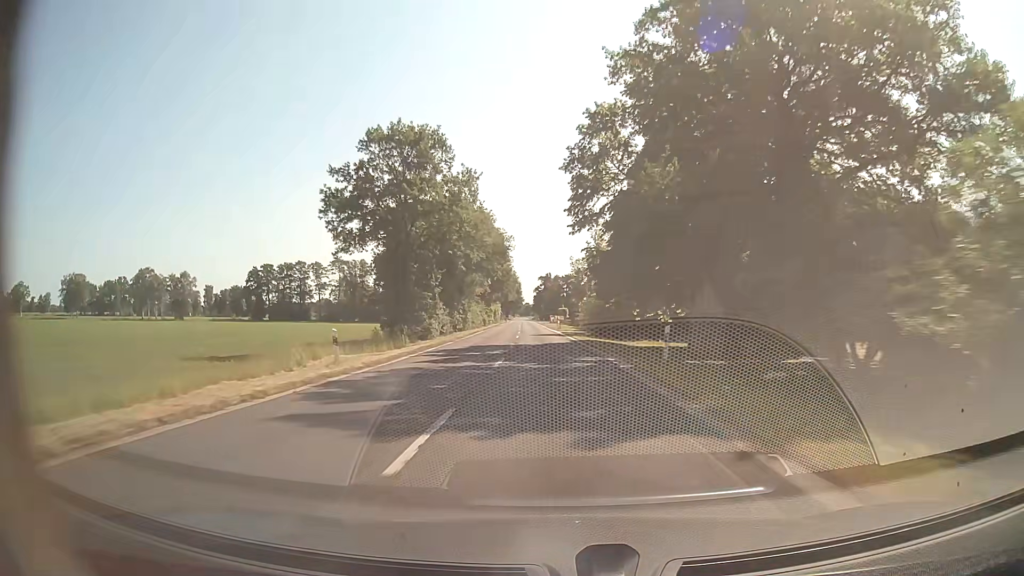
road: secondary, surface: asphalt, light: Day
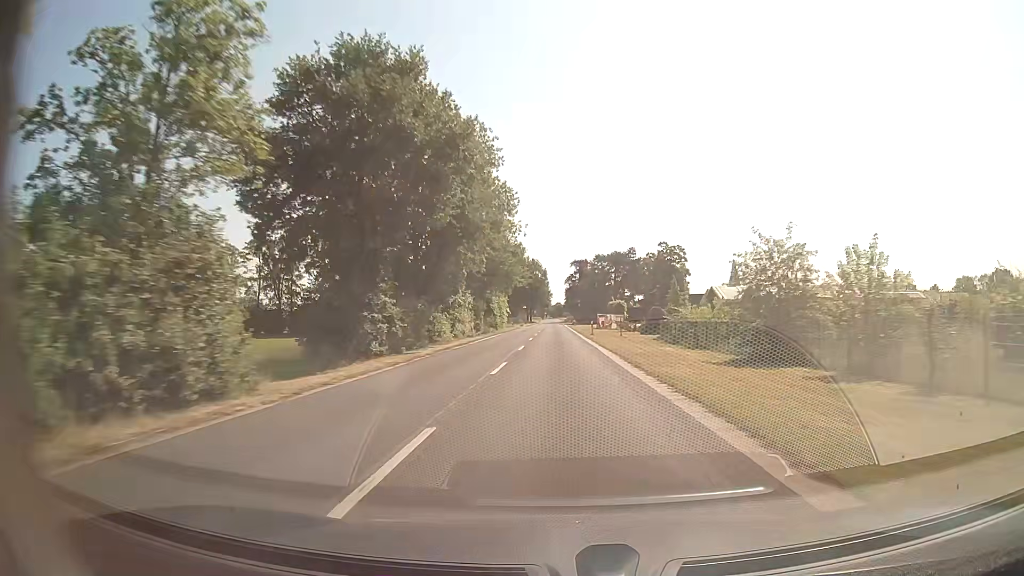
(-2.7, +74.1) m; -3°
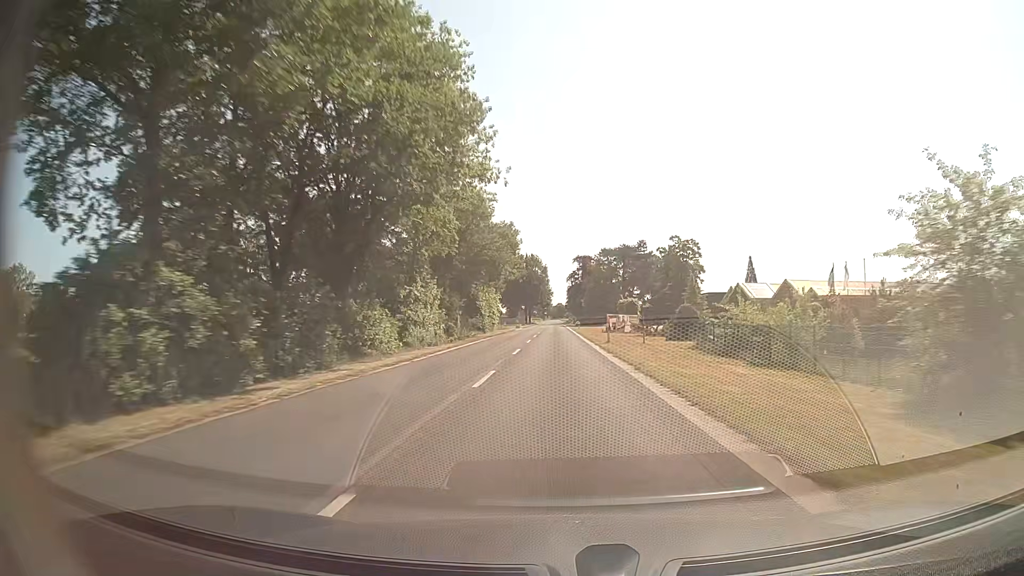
(0.0, +15.1) m; 0°
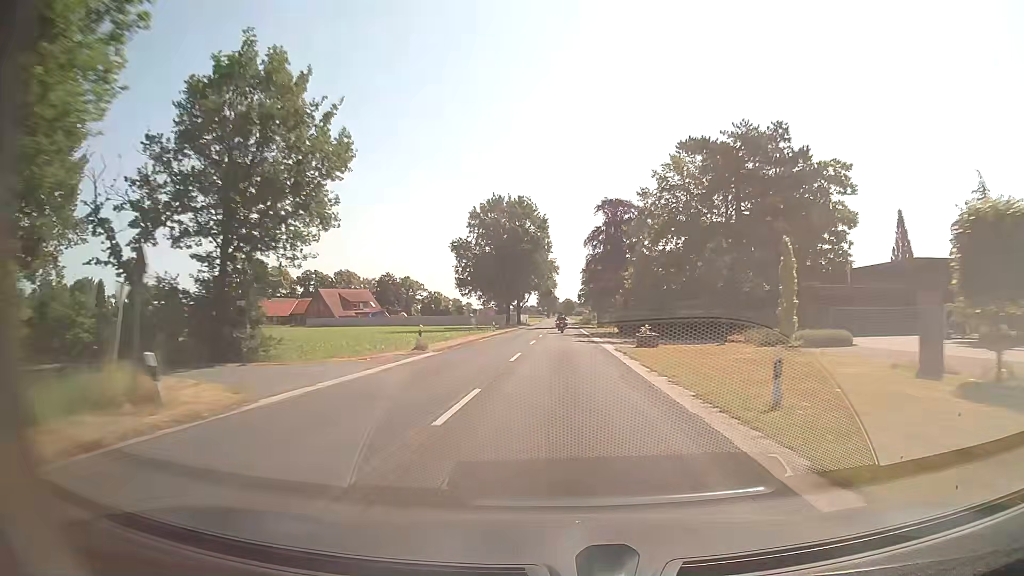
(-0.5, +77.1) m; -1°
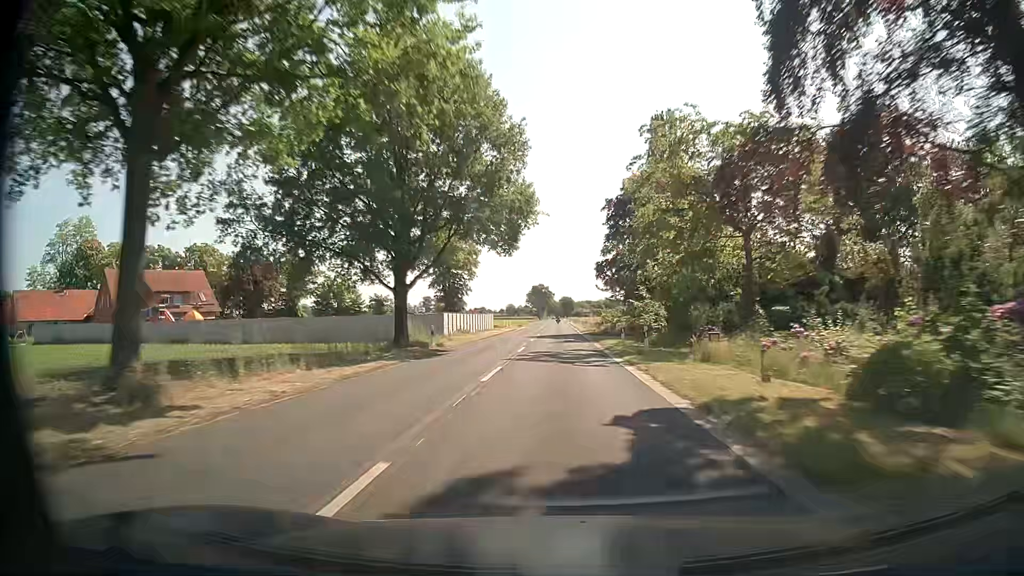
(+0.6, +78.5) m; 0°
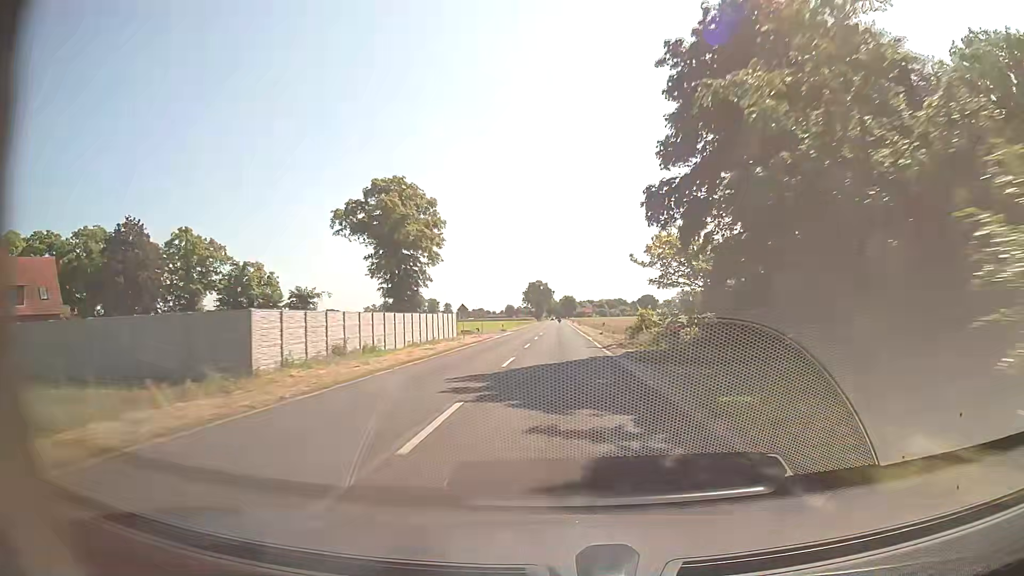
(0.0, +31.6) m; 0°
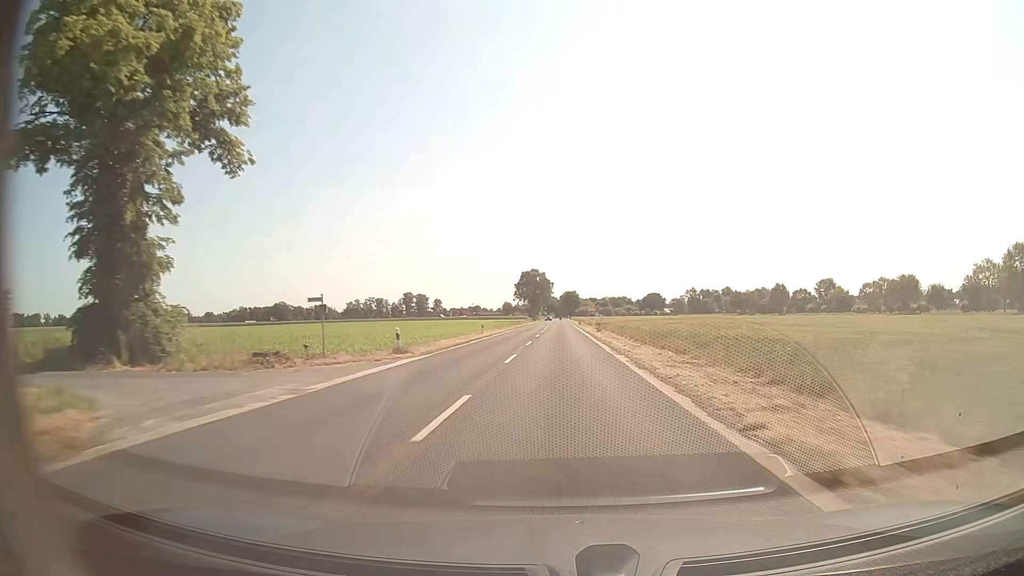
(0.0, +47.6) m; 0°
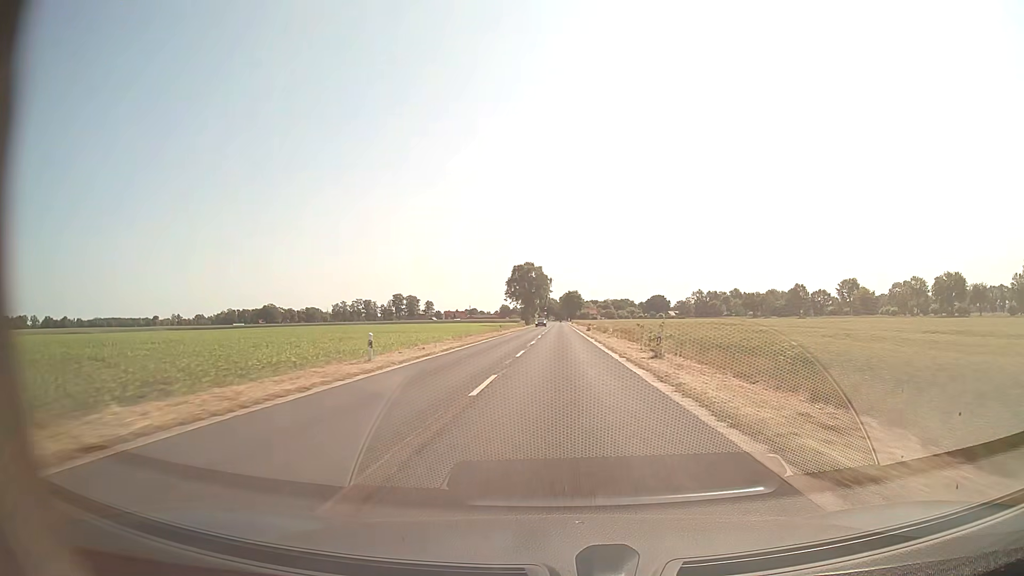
(+0.1, +31.8) m; 0°
(0, +10) (0, +20) (0, +30) (0, +40) (0, +50) (0, +60) (0, +70) (0, +80) (0, +90) (0, +100) m
